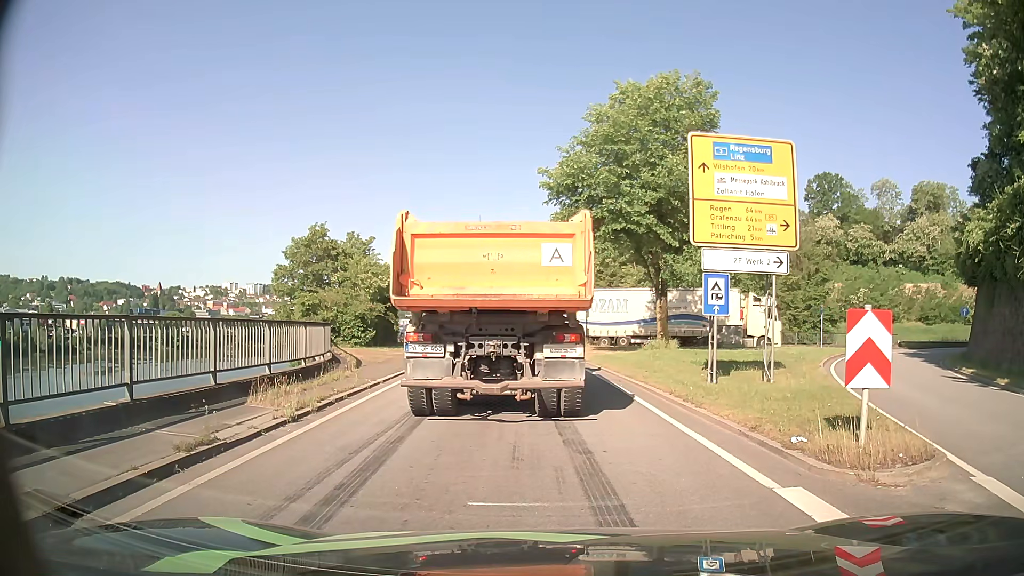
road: primary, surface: asphalt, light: Day
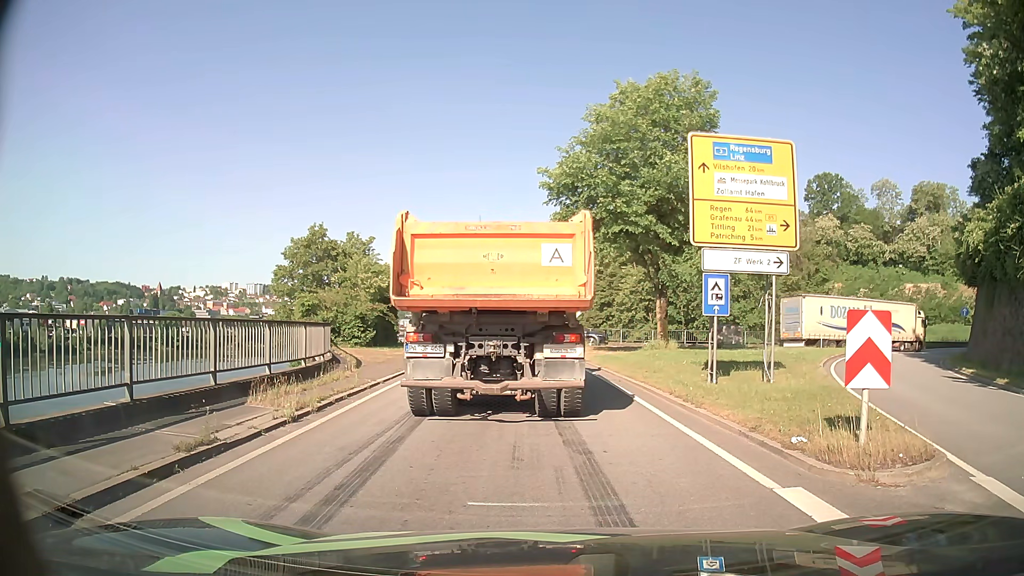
(0.0, 0.0) m; 0°
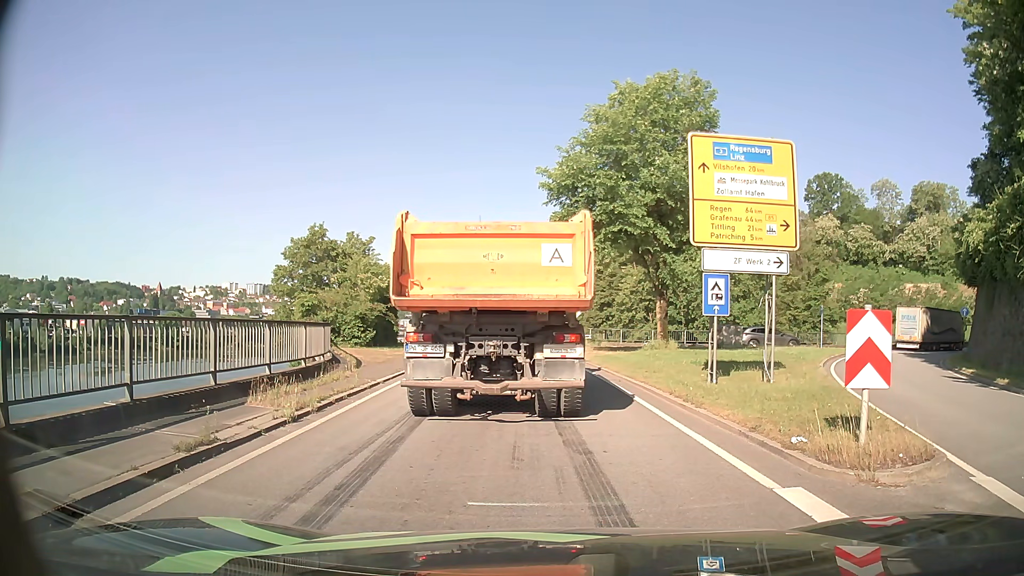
(0.0, 0.0) m; 0°
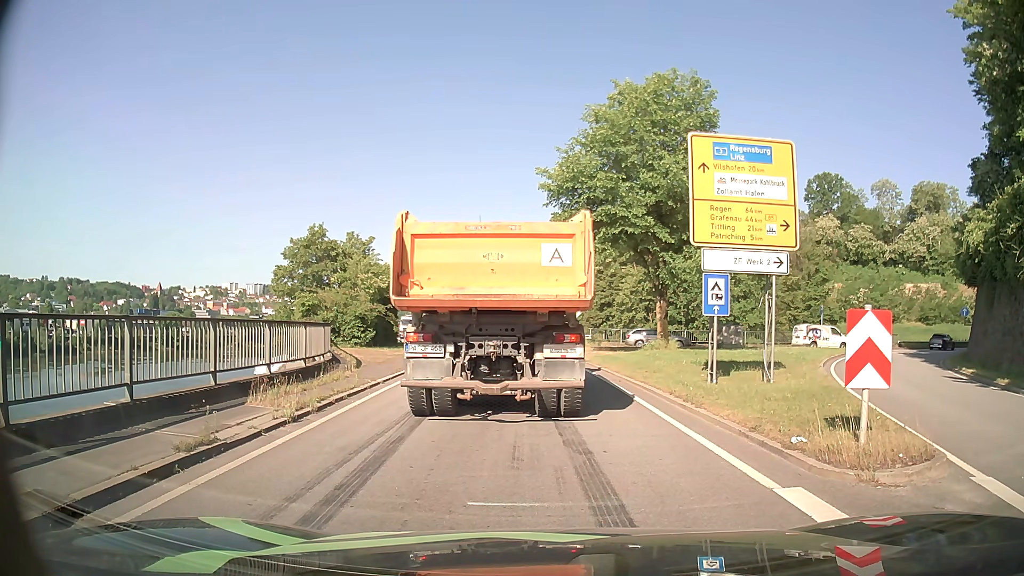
(0.0, 0.0) m; 0°
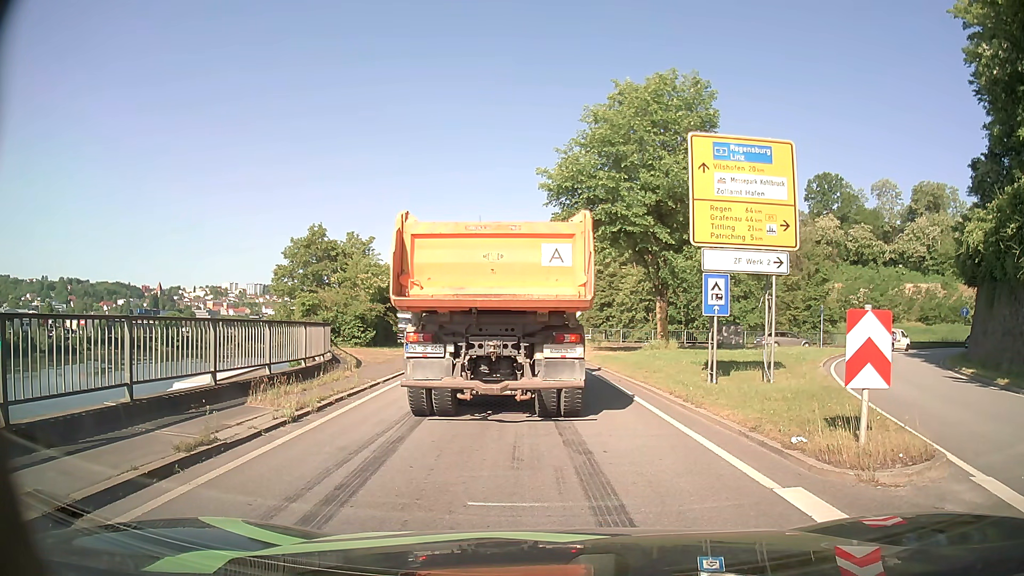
(0.0, 0.0) m; 0°
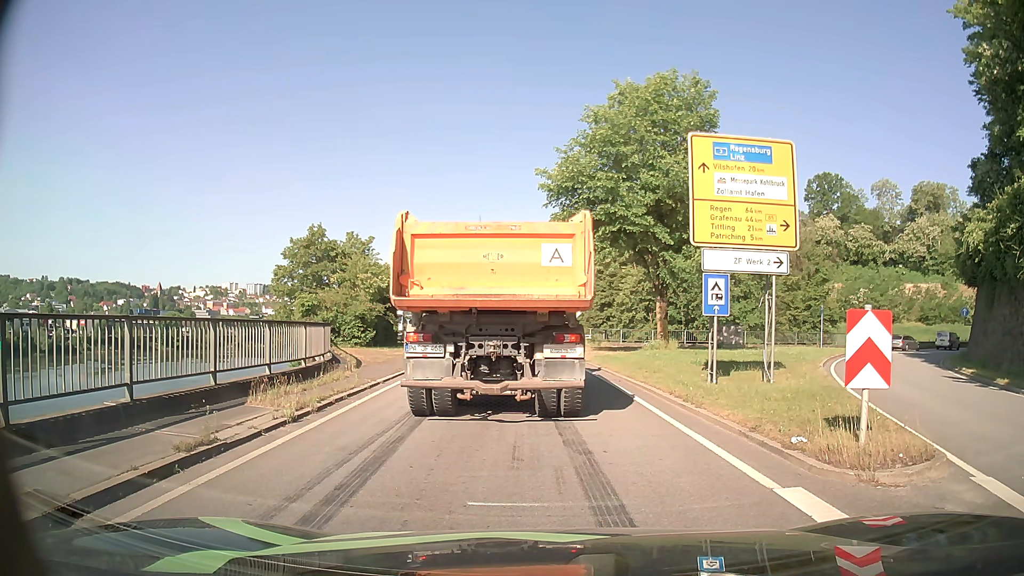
(0.0, 0.0) m; 0°
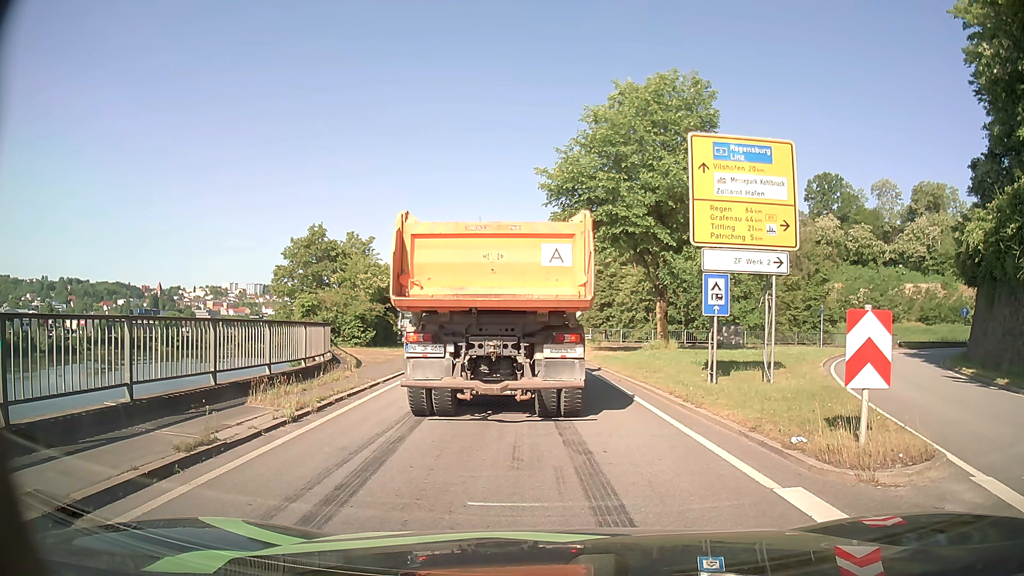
(0.0, 0.0) m; 0°
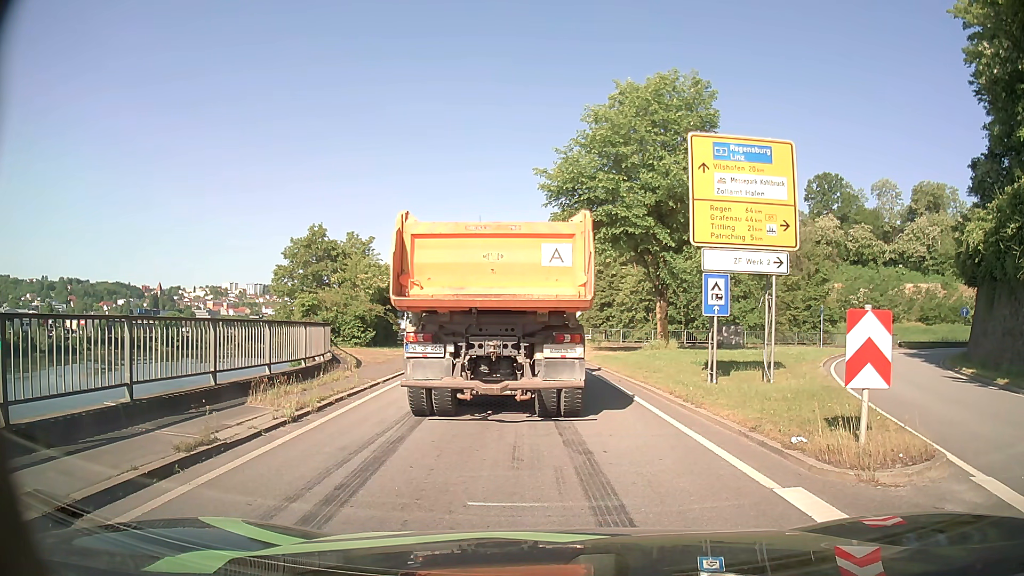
(0.0, 0.0) m; 0°
